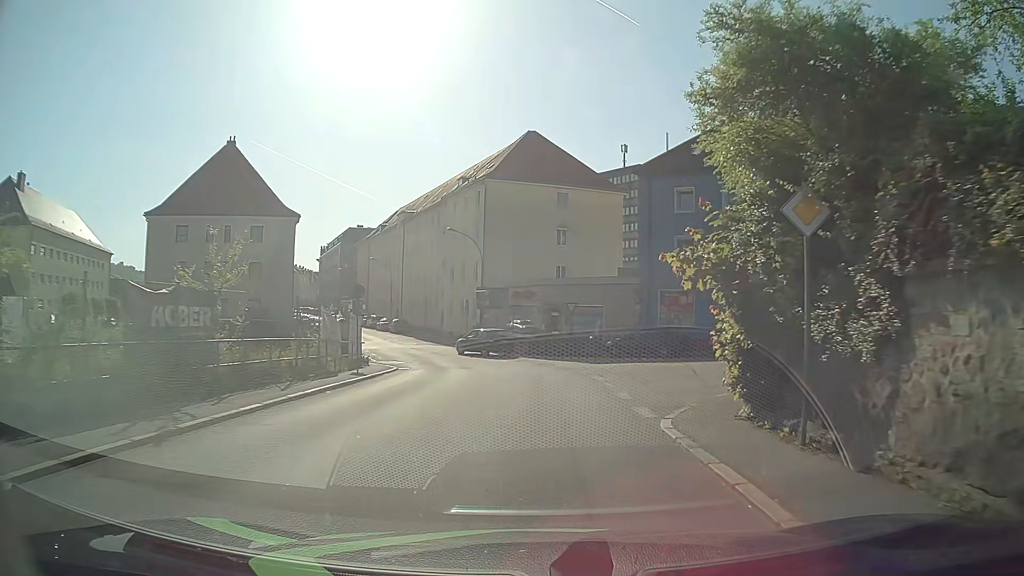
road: tertiary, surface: asphalt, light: Day
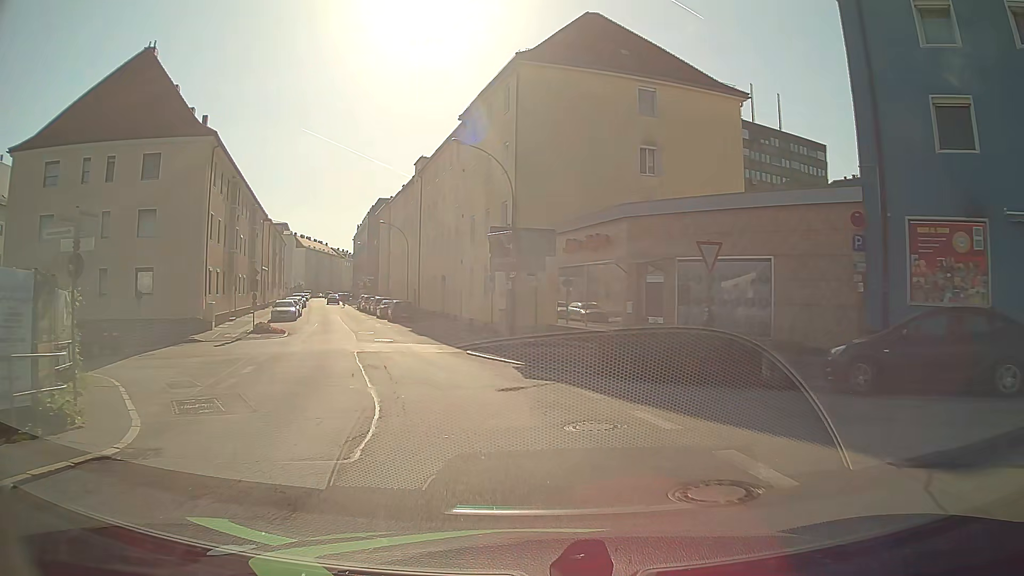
(-0.1, +23.0) m; -5°
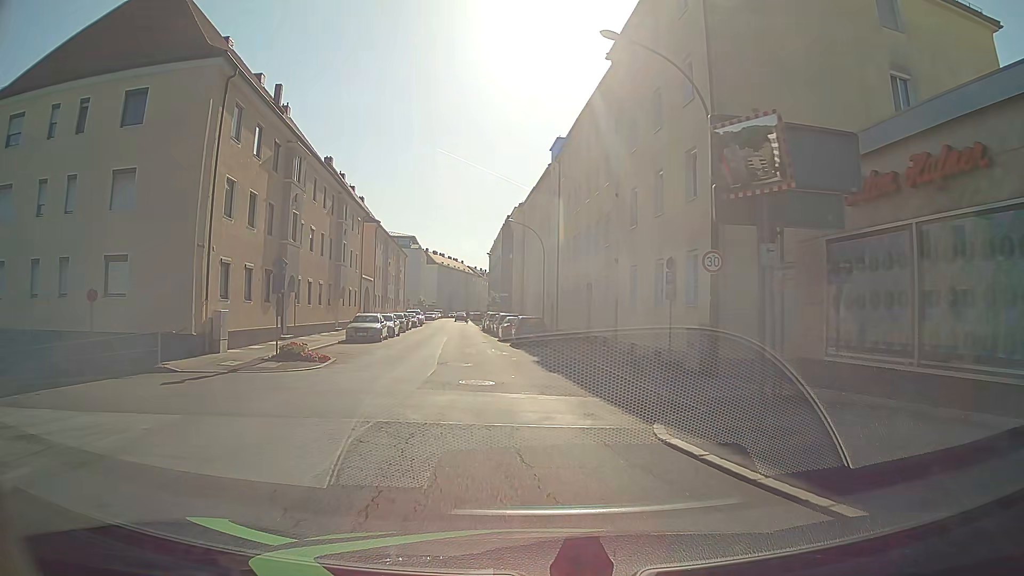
(-1.6, +13.5) m; -12°
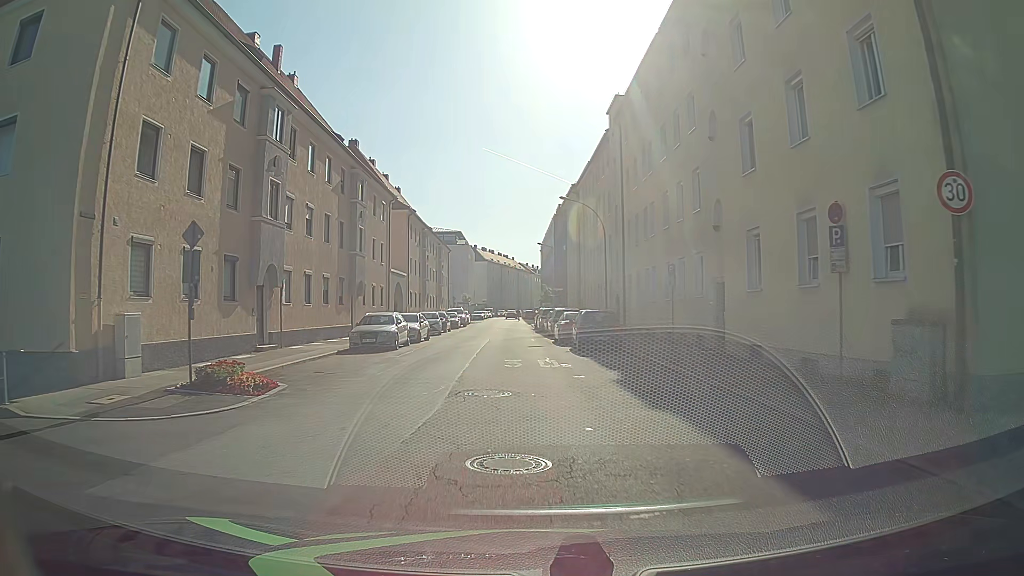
(-0.4, +8.8) m; -4°
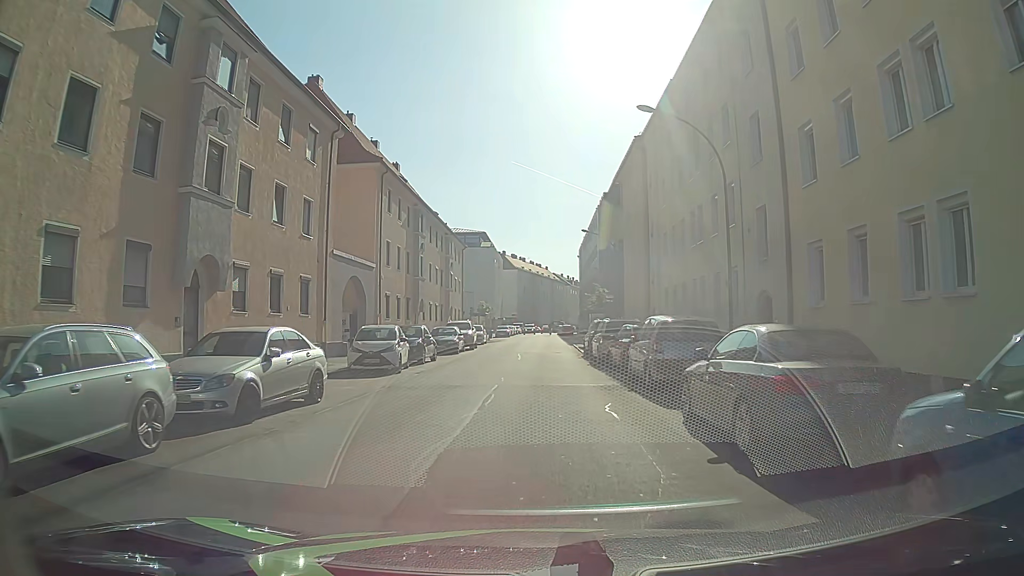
(-1.0, +21.9) m; -4°
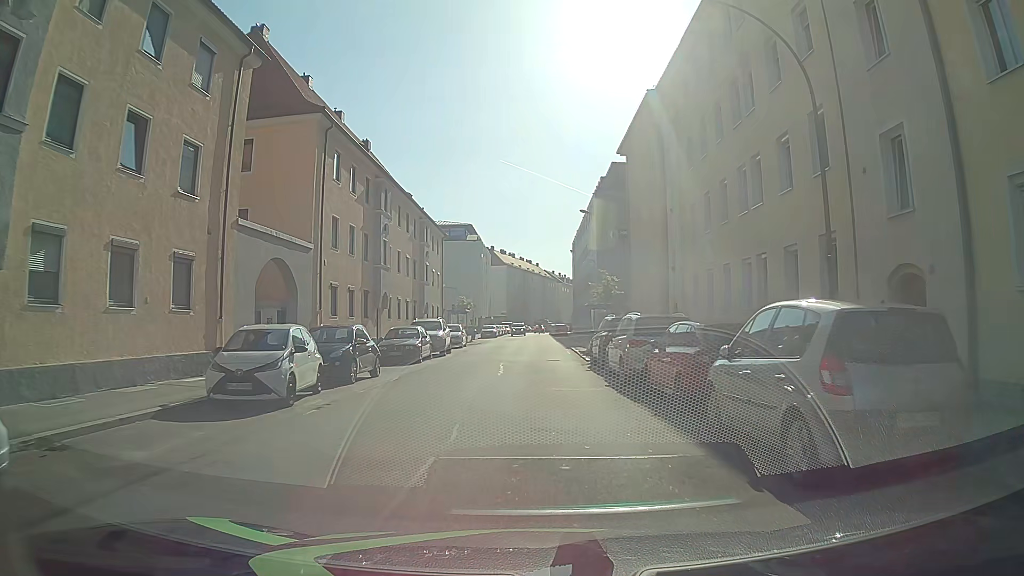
(+0.2, +8.8) m; +1°
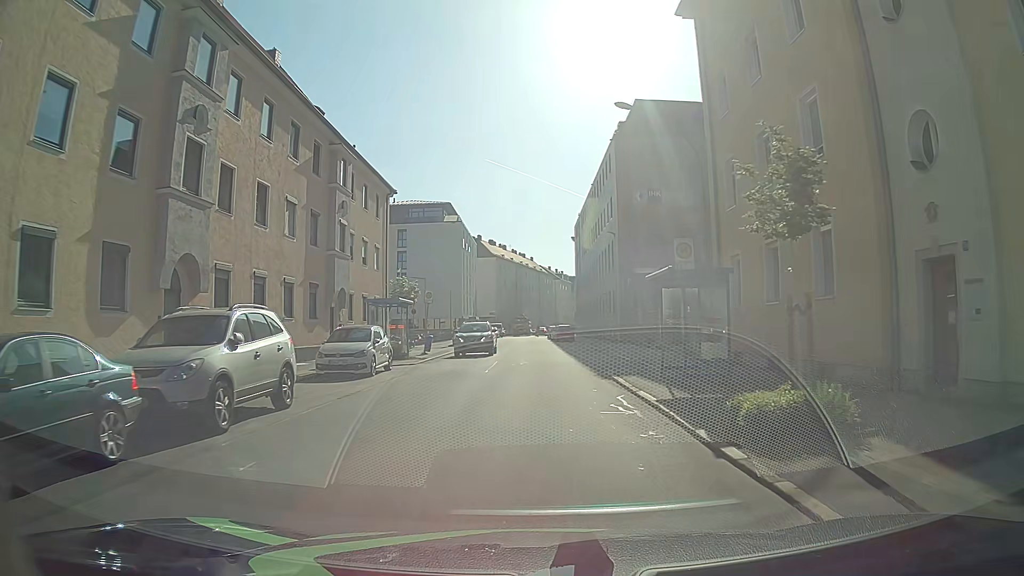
(0.0, +22.2) m; 0°
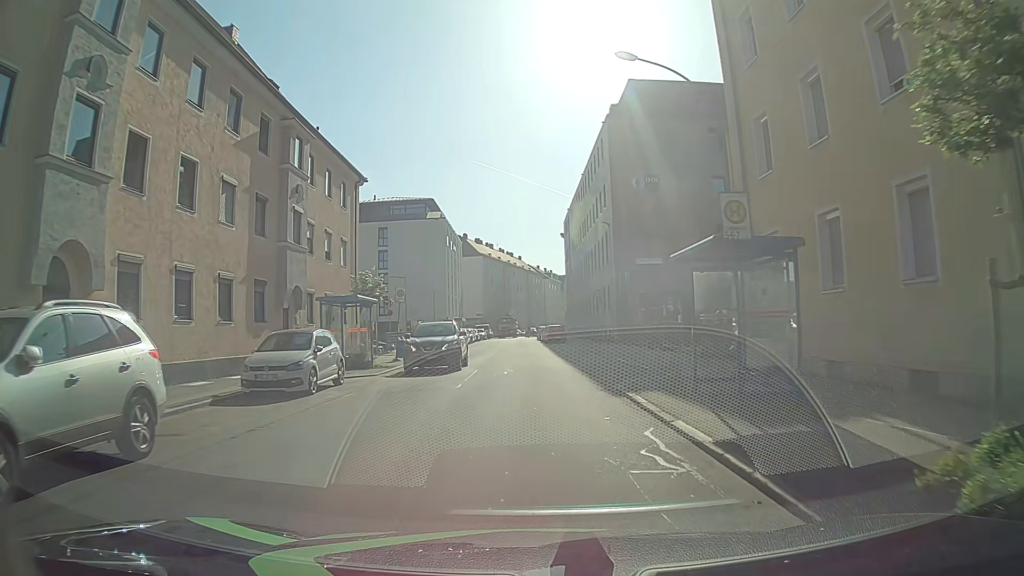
(+0.1, +4.5) m; +1°
